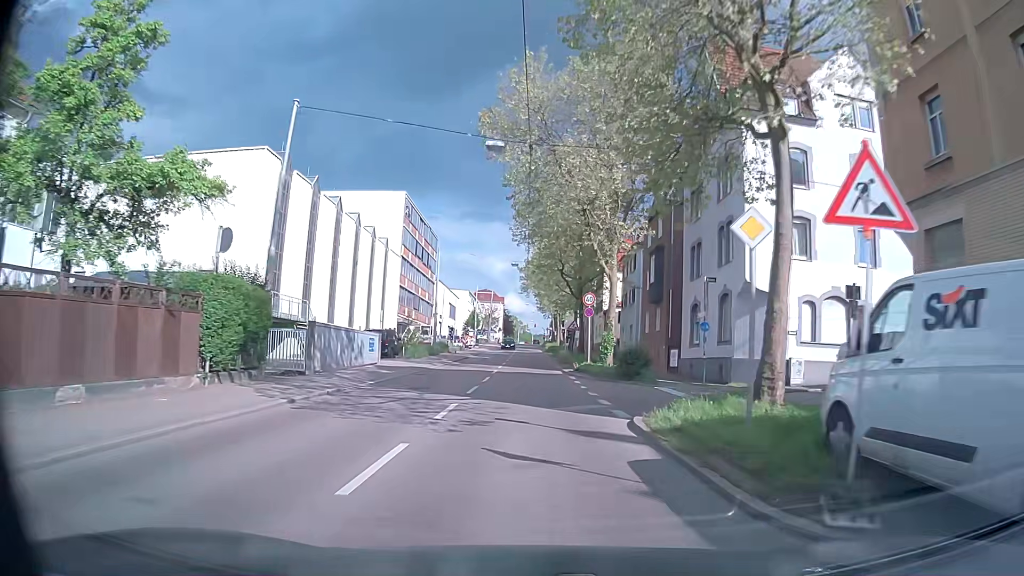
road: secondary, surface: asphalt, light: Day
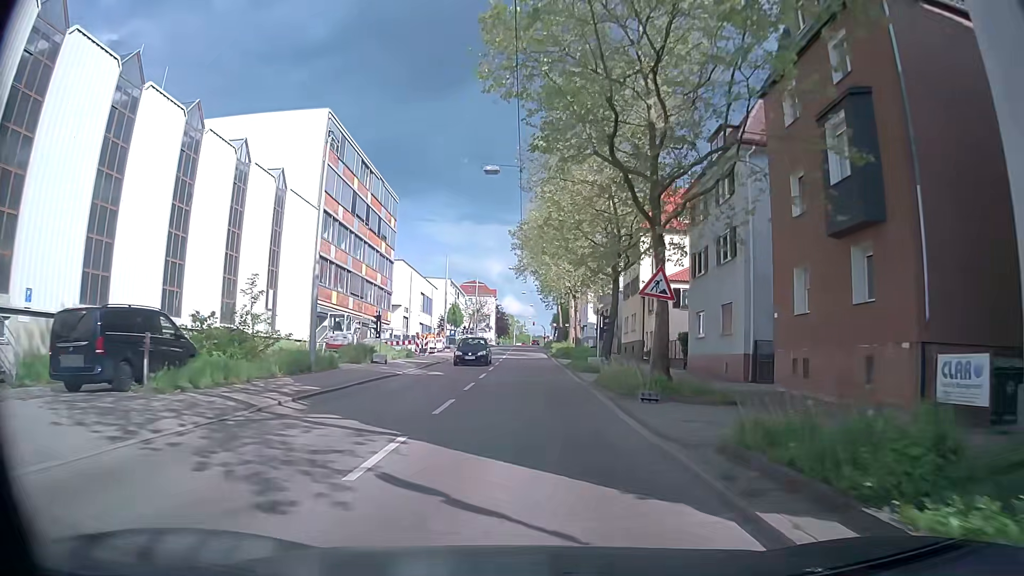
(0.0, +29.4) m; 0°
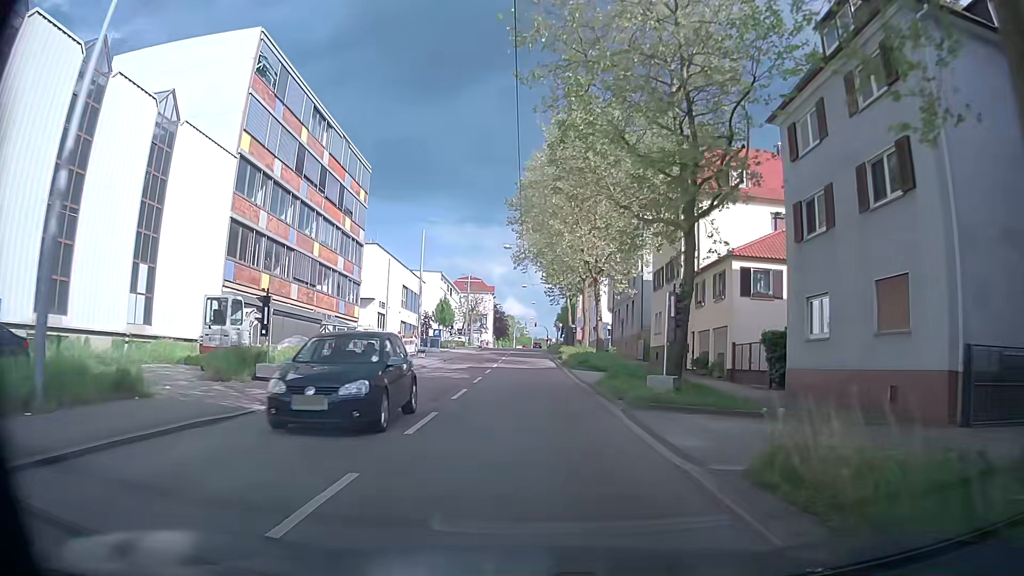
(0.0, +14.4) m; -1°
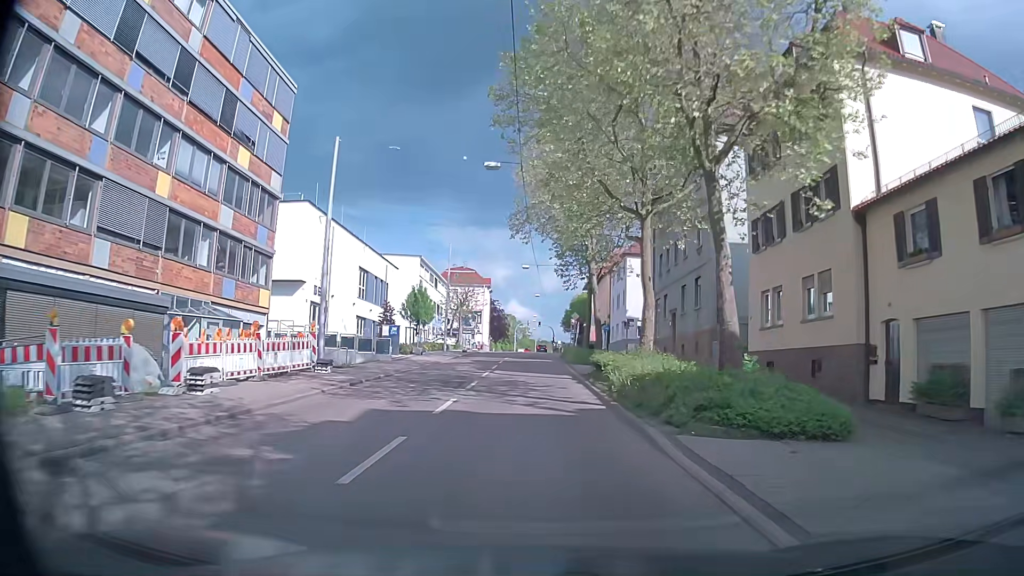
(+0.1, +21.5) m; +1°
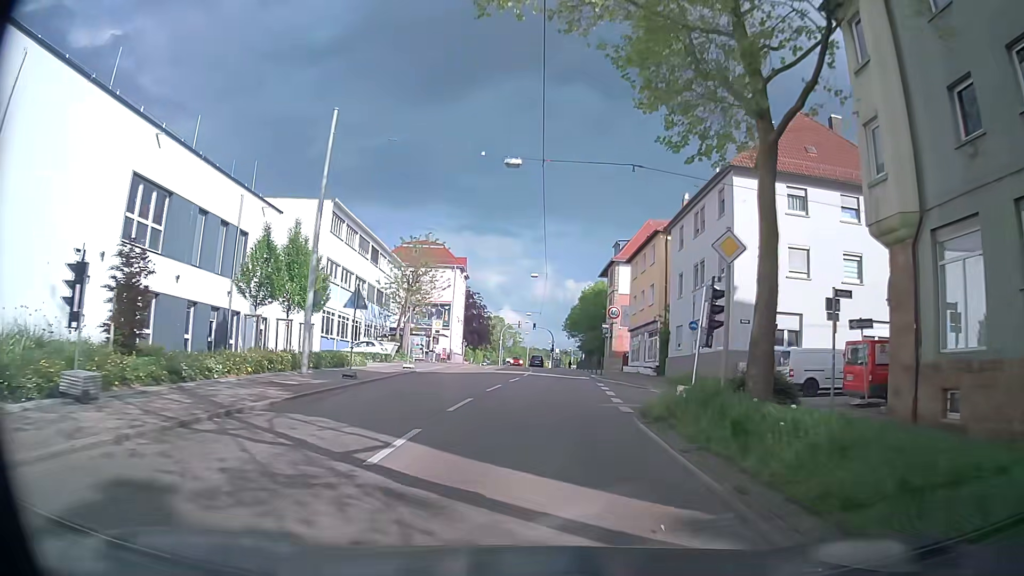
(-0.2, +34.9) m; +1°
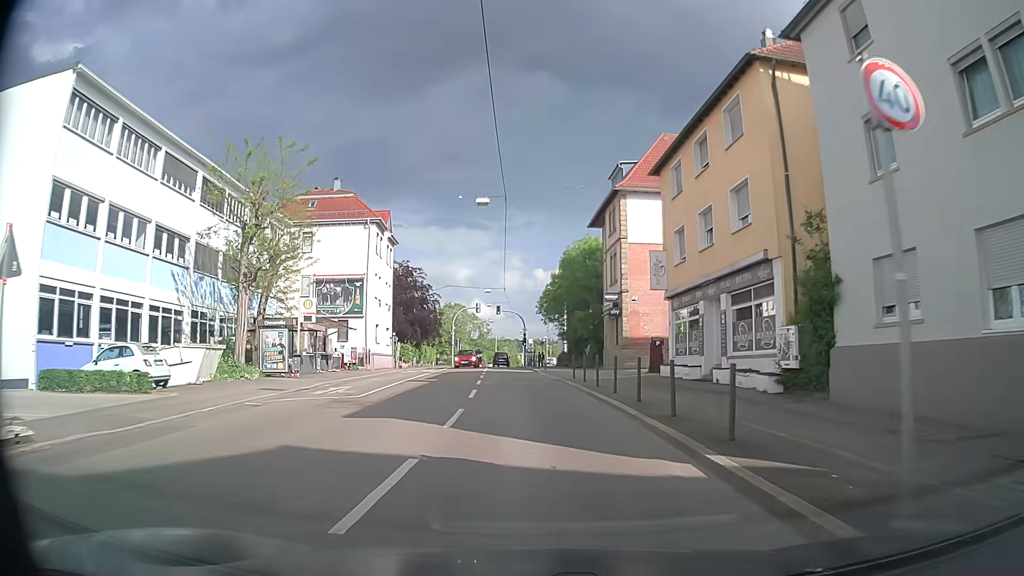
(+0.6, +26.4) m; +2°
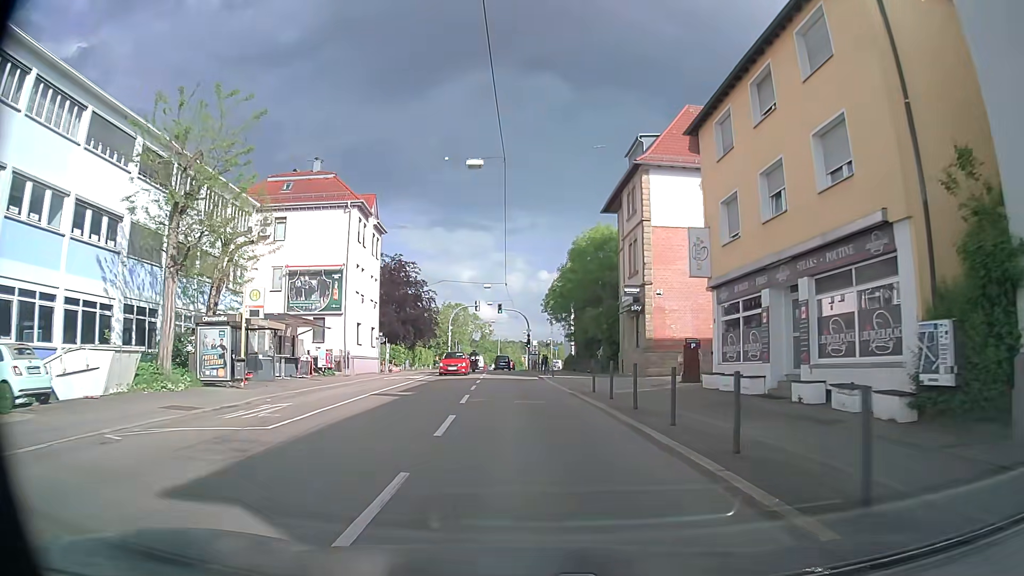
(0.0, +6.6) m; +1°
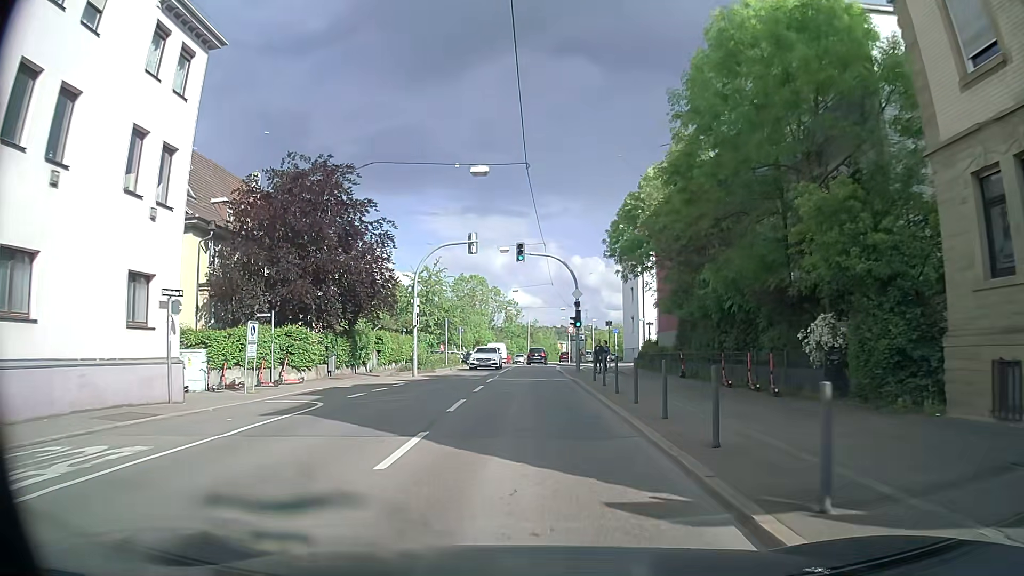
(-1.2, +33.0) m; -3°
(0, +10) (0, +20) (0, +30) (0, +40) (0, +50) (+1, +60) (+1, +70) (+2, +80) (+3, +90) (+5, +100) m
